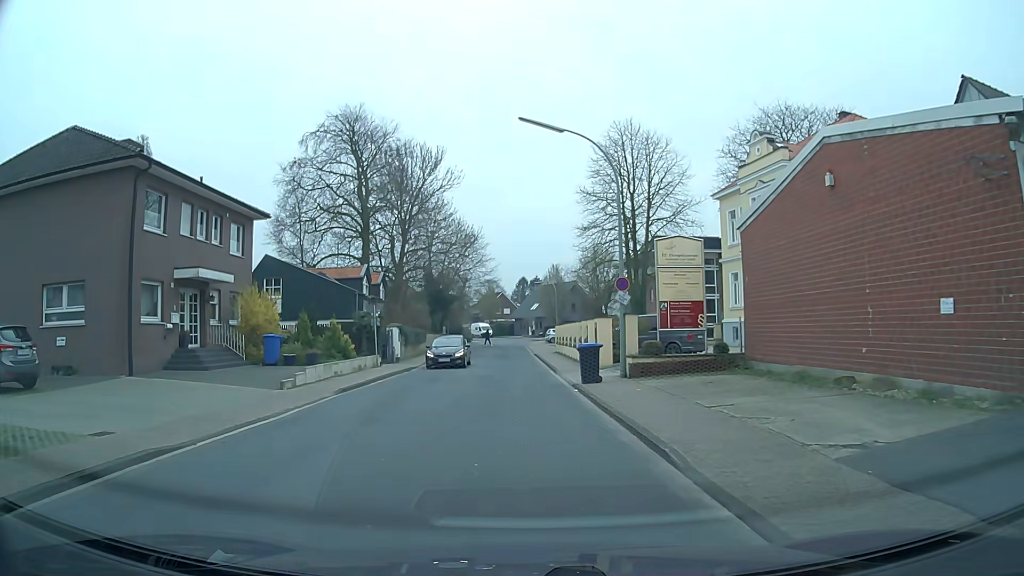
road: residential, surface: asphalt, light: Day
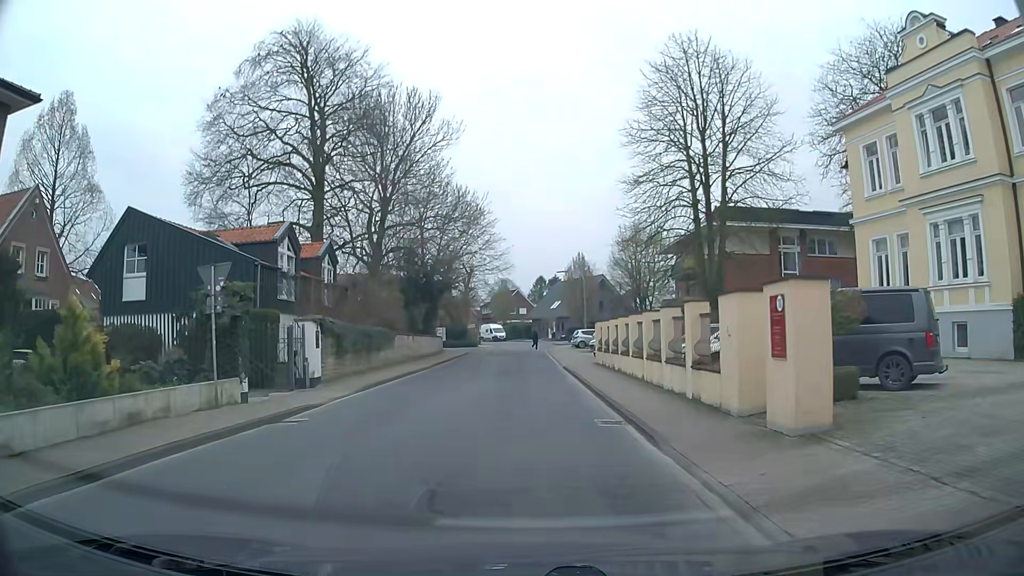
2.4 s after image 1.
(-0.2, +17.4) m; -1°
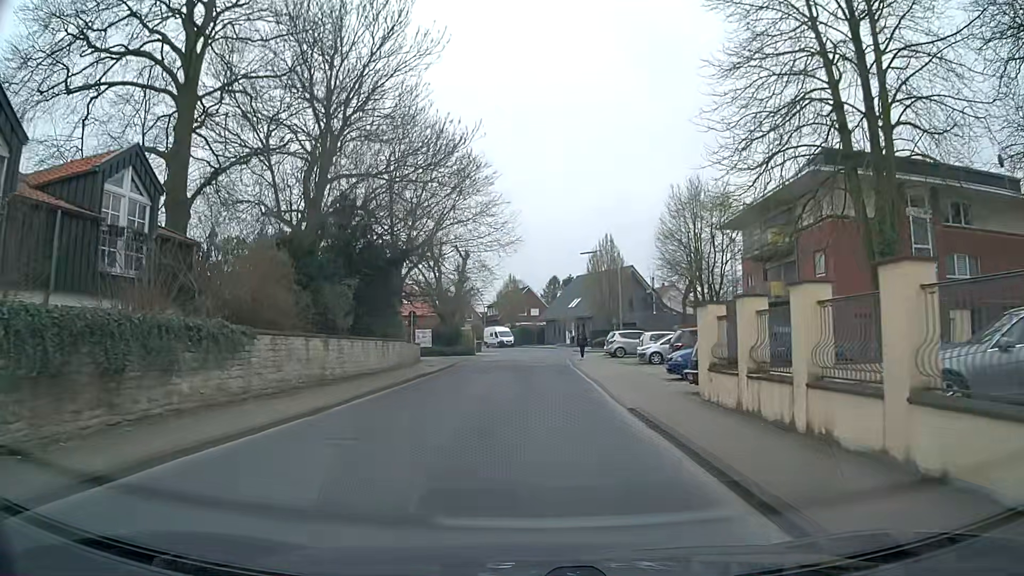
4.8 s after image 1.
(-0.2, +17.6) m; -1°
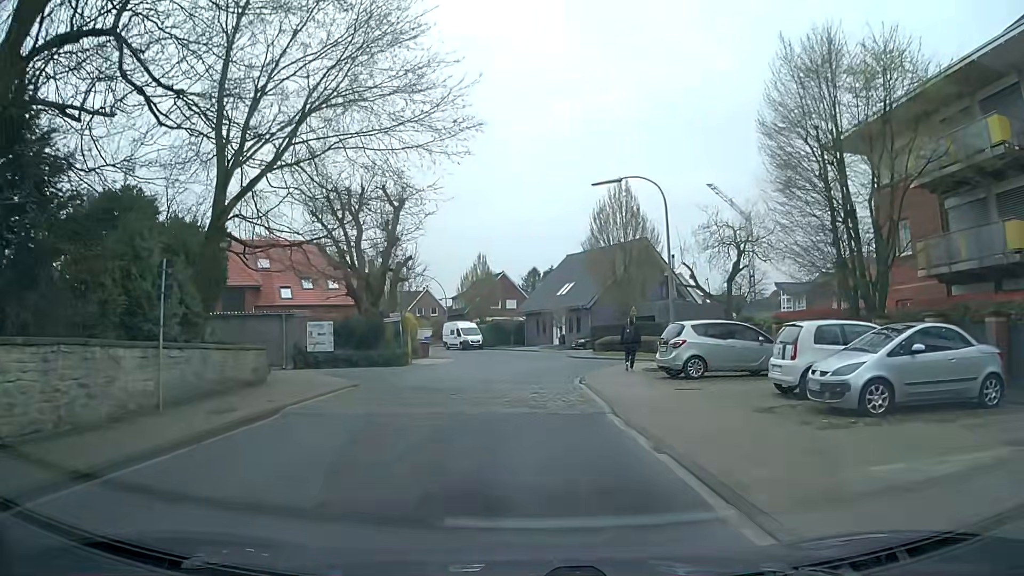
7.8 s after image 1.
(+0.2, +21.9) m; +1°
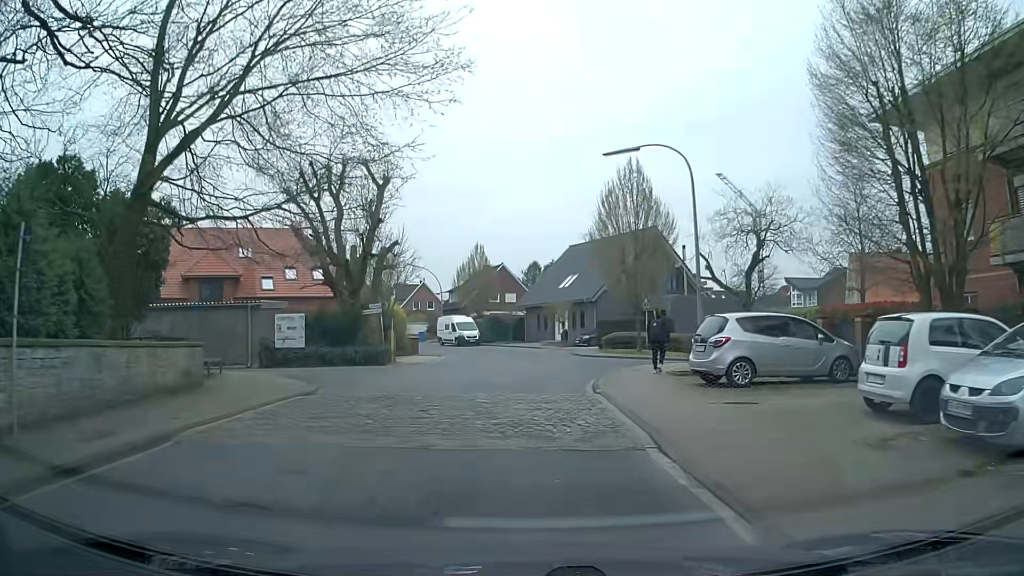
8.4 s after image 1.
(0.0, +3.9) m; -1°
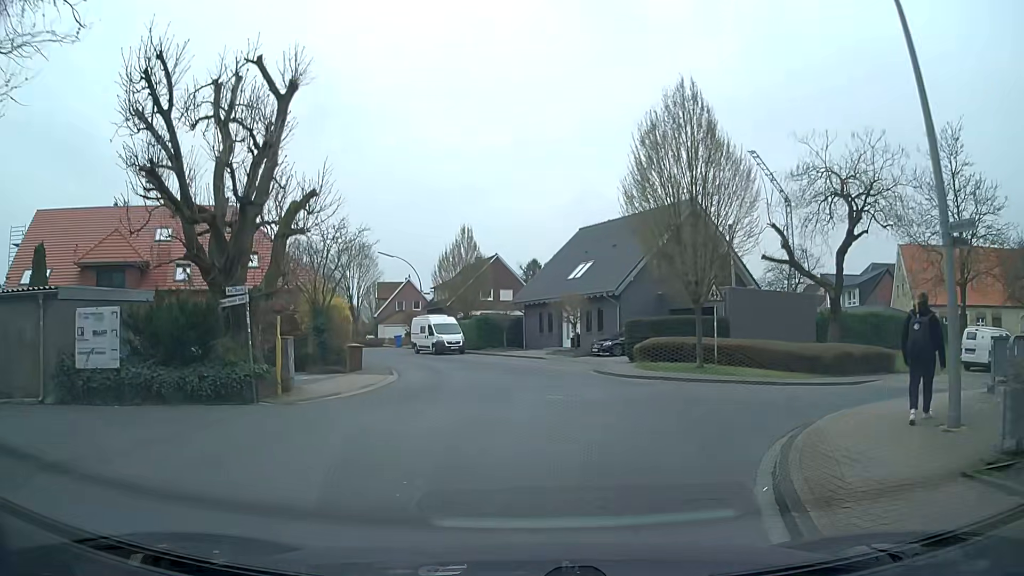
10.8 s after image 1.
(+0.1, +13.0) m; +1°
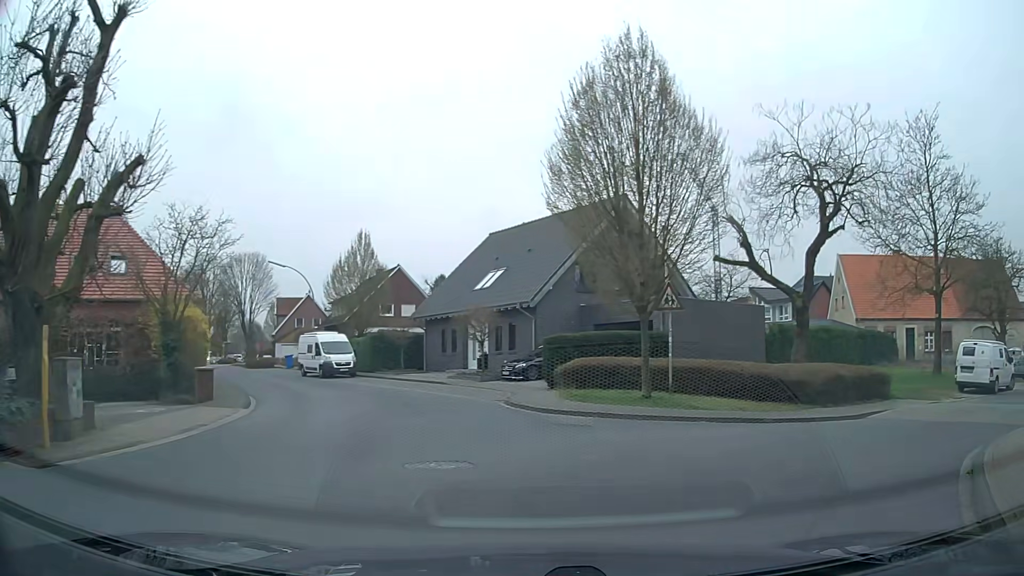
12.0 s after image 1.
(+0.1, +5.8) m; +7°
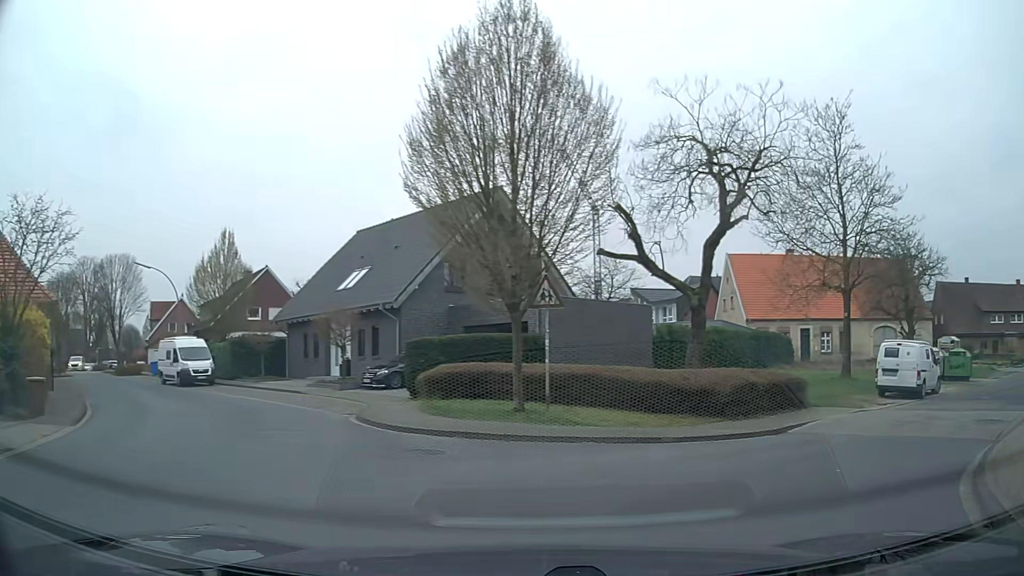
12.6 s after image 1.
(+0.2, +2.7) m; +10°
(+4, +9) (+11, +15) (+20, +21) (+27, +27) (+35, +34) (+43, +40) (+52, +44) (+62, +45) (+72, +44) (+82, +42) m
